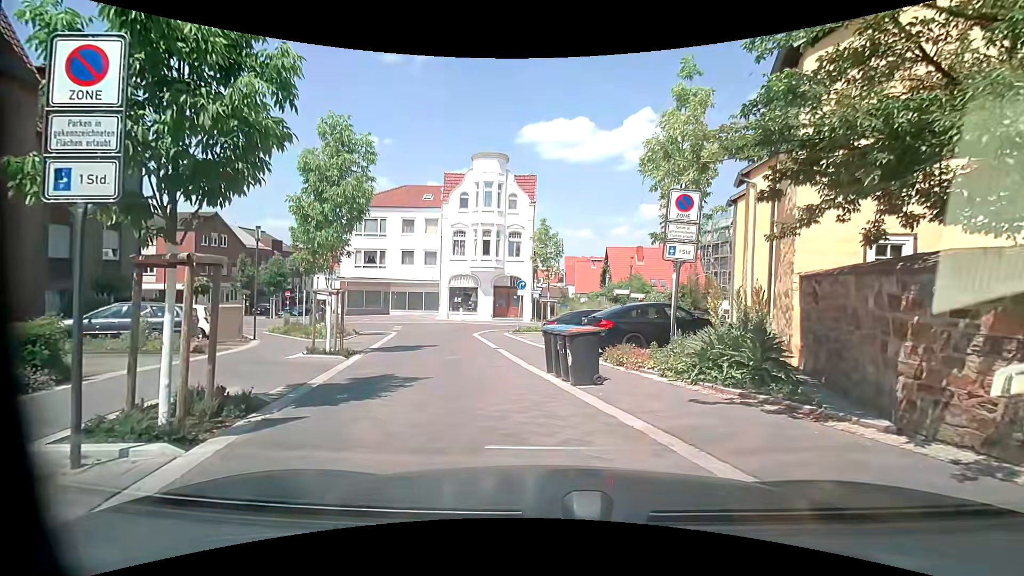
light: Day
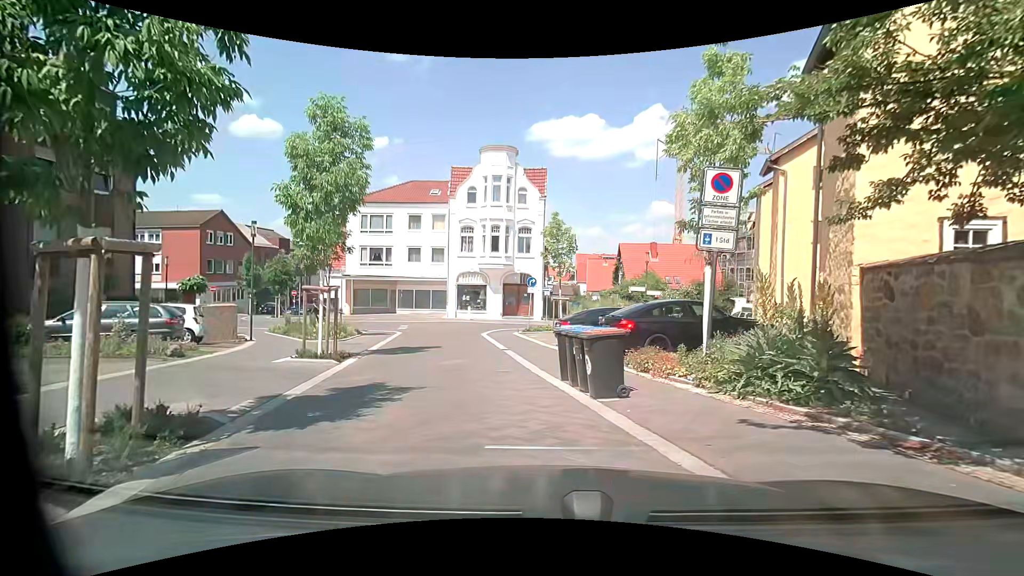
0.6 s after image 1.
(0.0, +1.5) m; -2°
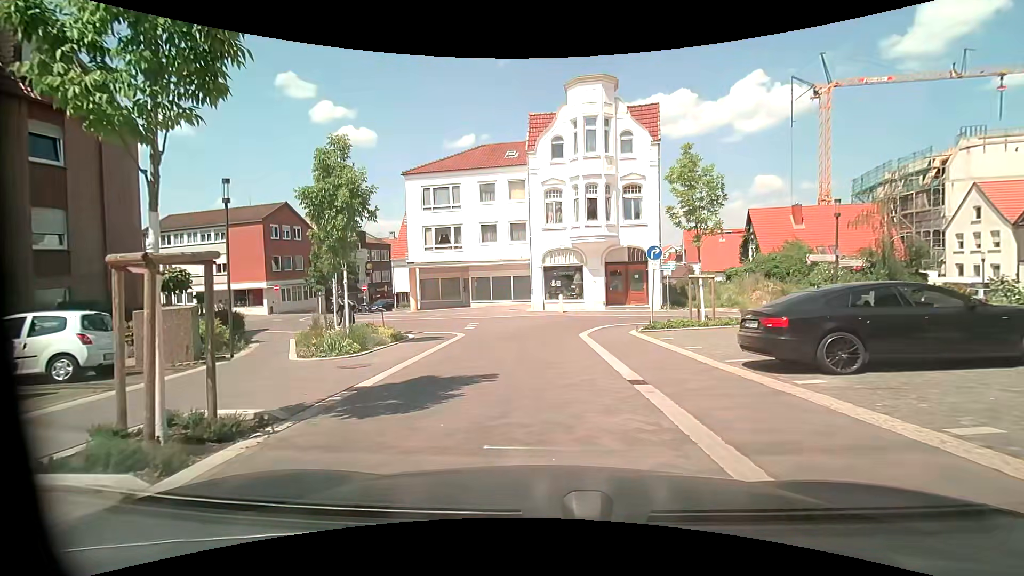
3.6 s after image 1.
(-0.7, +9.5) m; -9°
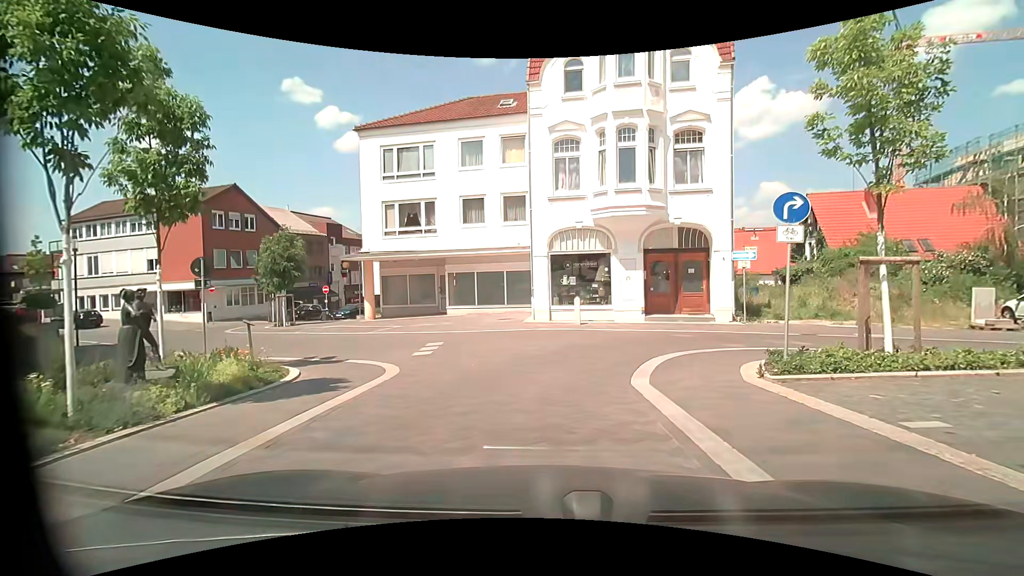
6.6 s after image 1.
(-0.2, +10.1) m; -3°
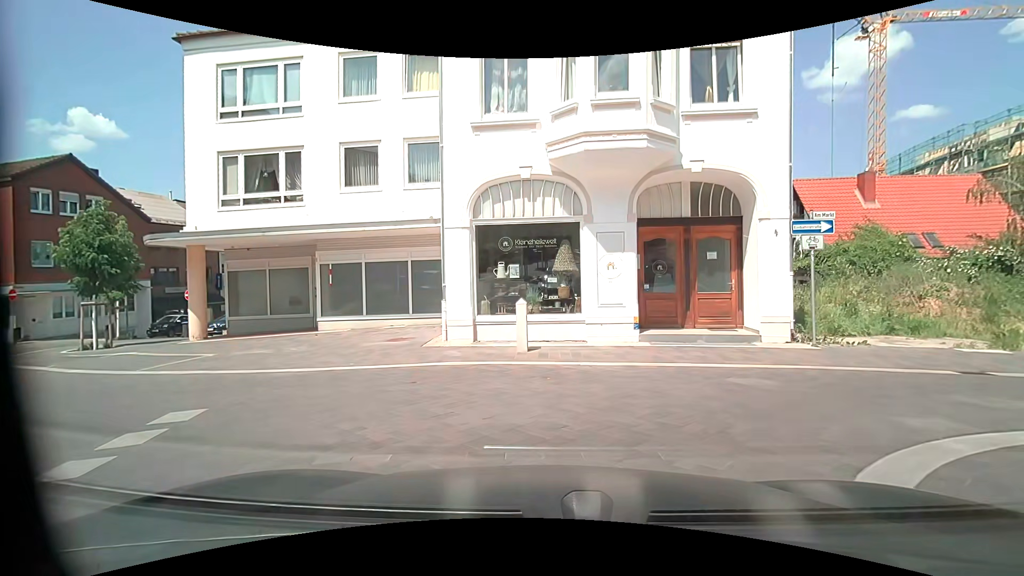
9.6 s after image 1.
(+0.5, +8.6) m; +7°
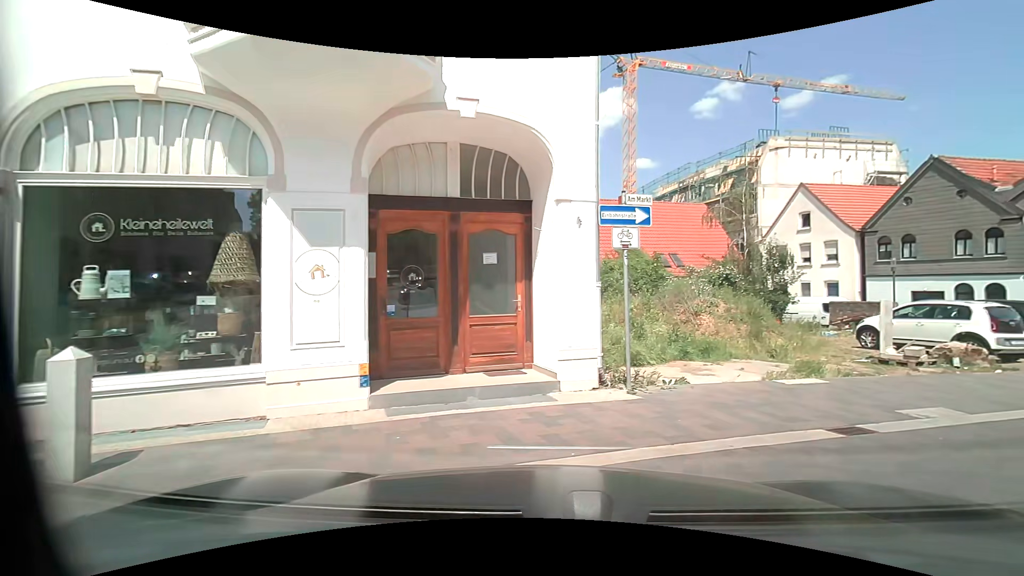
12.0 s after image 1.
(+0.8, +4.9) m; +22°
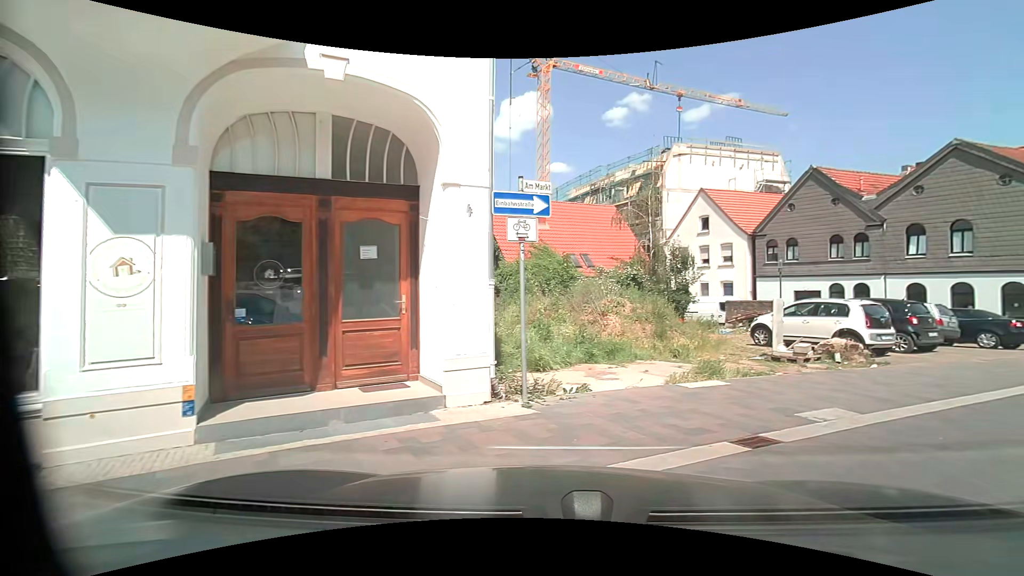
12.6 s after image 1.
(+0.1, +1.0) m; +10°
